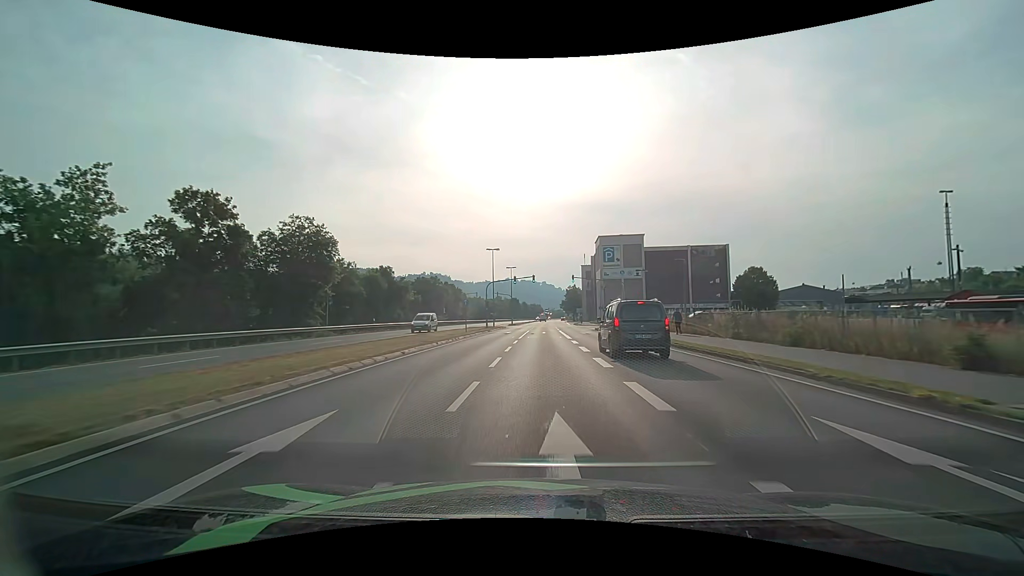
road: primary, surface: asphalt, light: Day
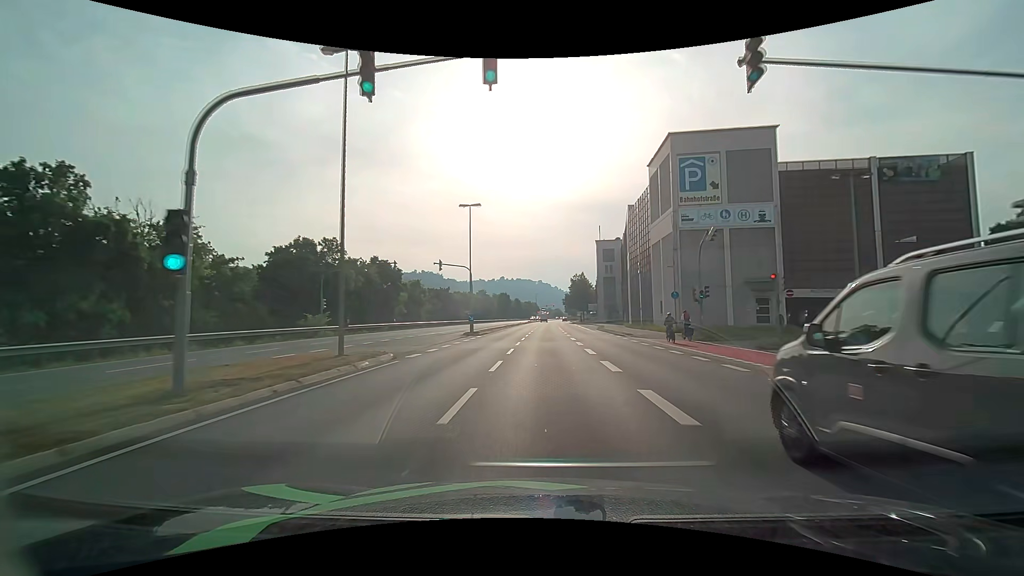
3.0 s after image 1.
(+0.2, +49.3) m; 0°
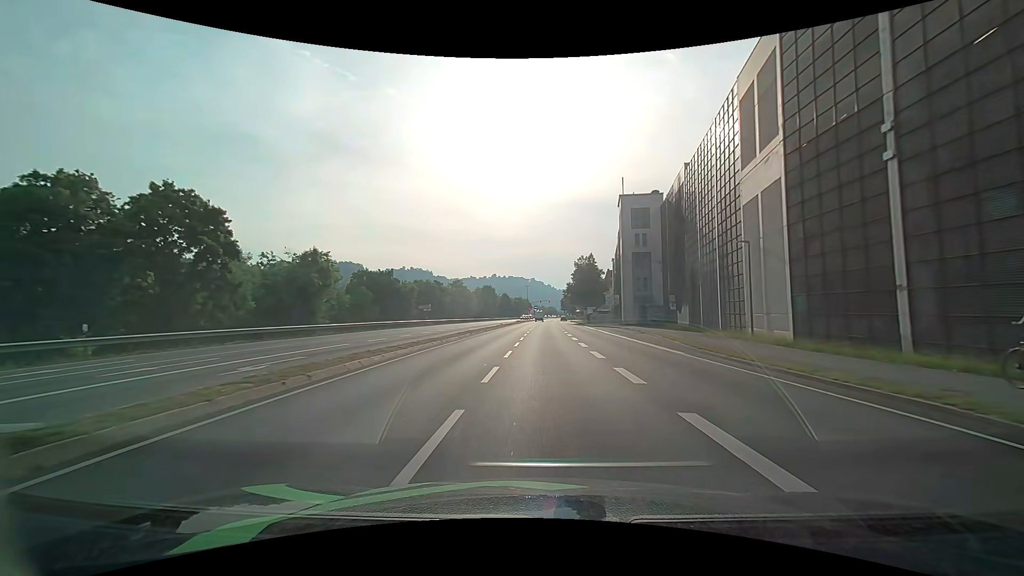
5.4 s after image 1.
(+0.3, +38.3) m; +1°
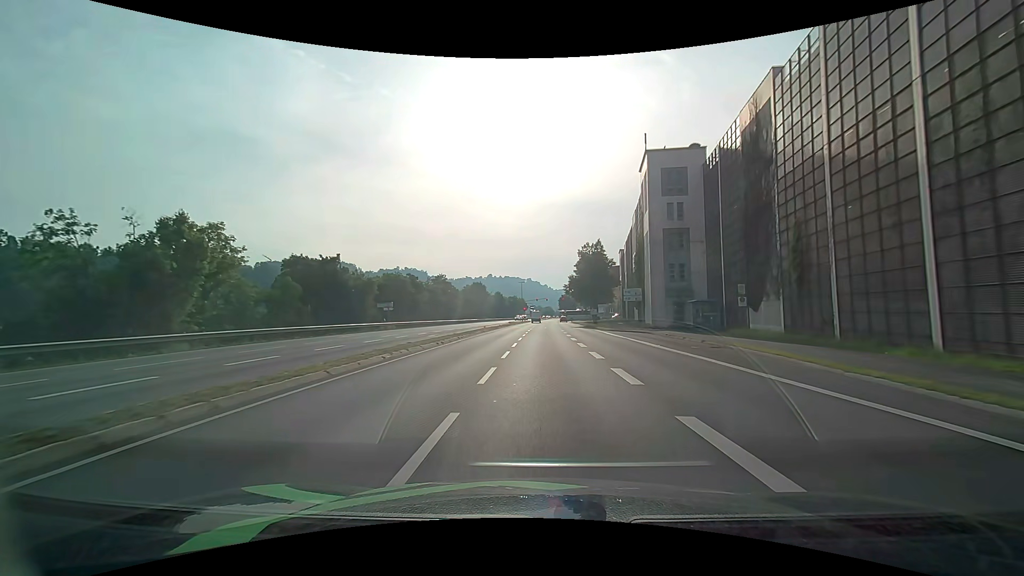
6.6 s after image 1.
(0.0, +18.1) m; 0°
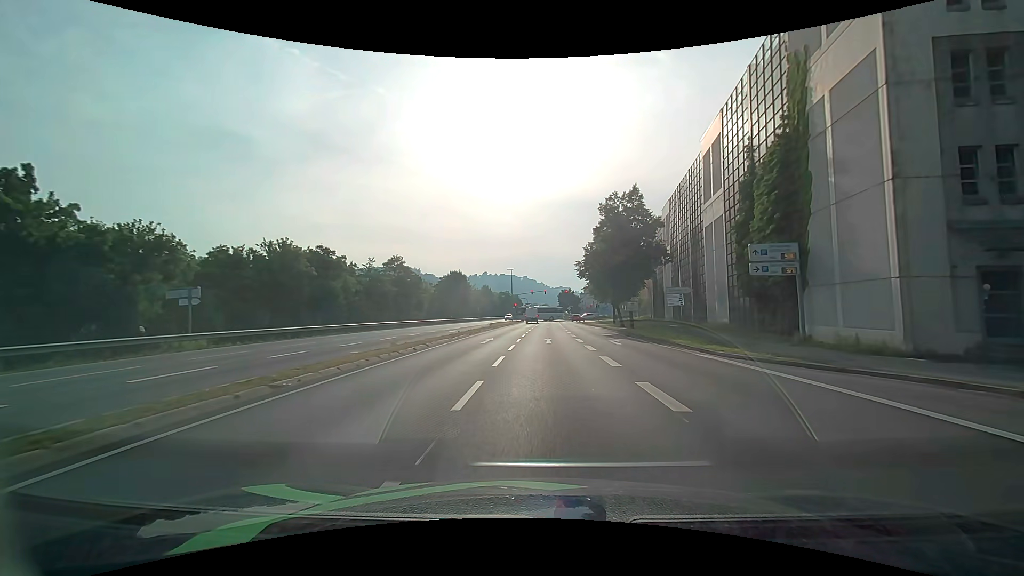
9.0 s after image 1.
(+0.2, +32.7) m; +1°
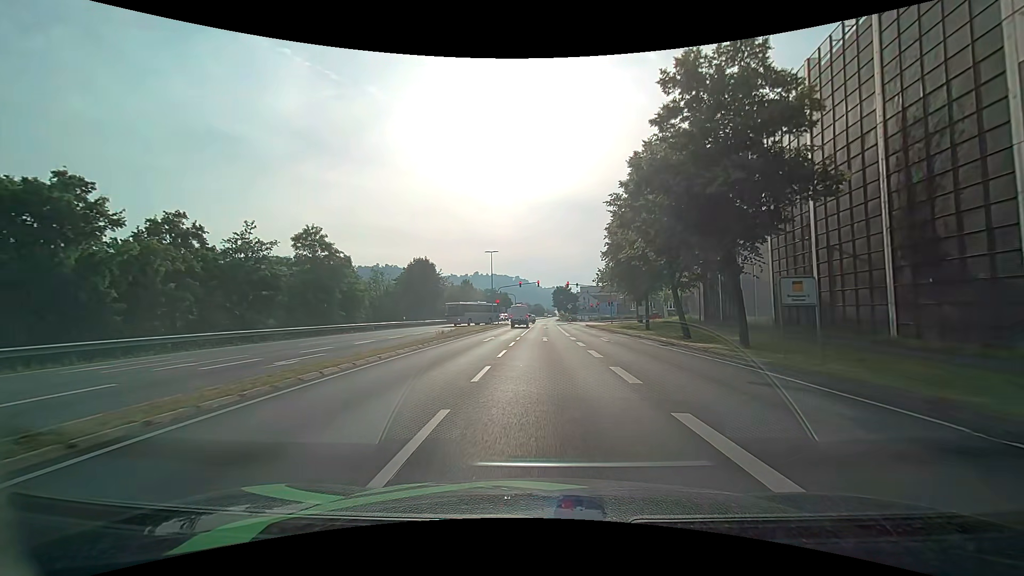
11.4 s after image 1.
(-0.1, +26.8) m; 0°
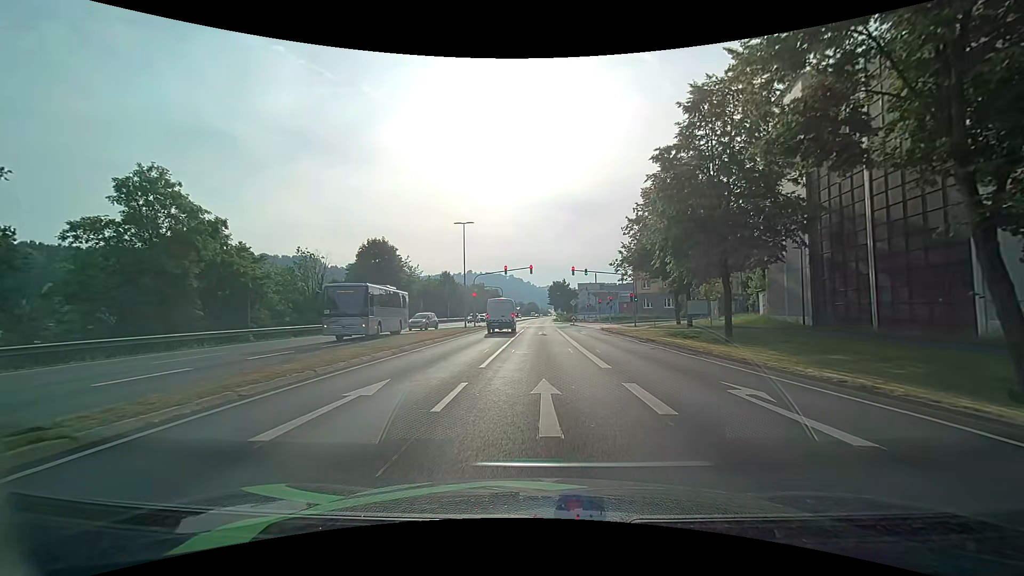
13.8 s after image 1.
(+0.3, +20.9) m; +1°
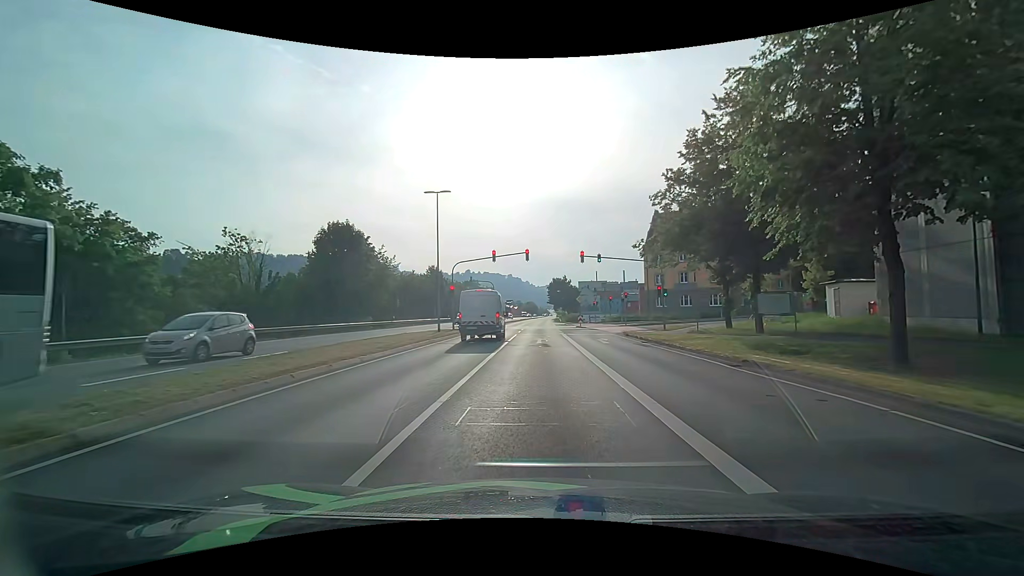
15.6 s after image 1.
(0.0, +11.9) m; 0°
(0, +10) (0, +20) (0, +30) (0, +40) (0, +50) (0, +60) (0, +70) (0, +80) (+1, +90) (+1, +100) m
